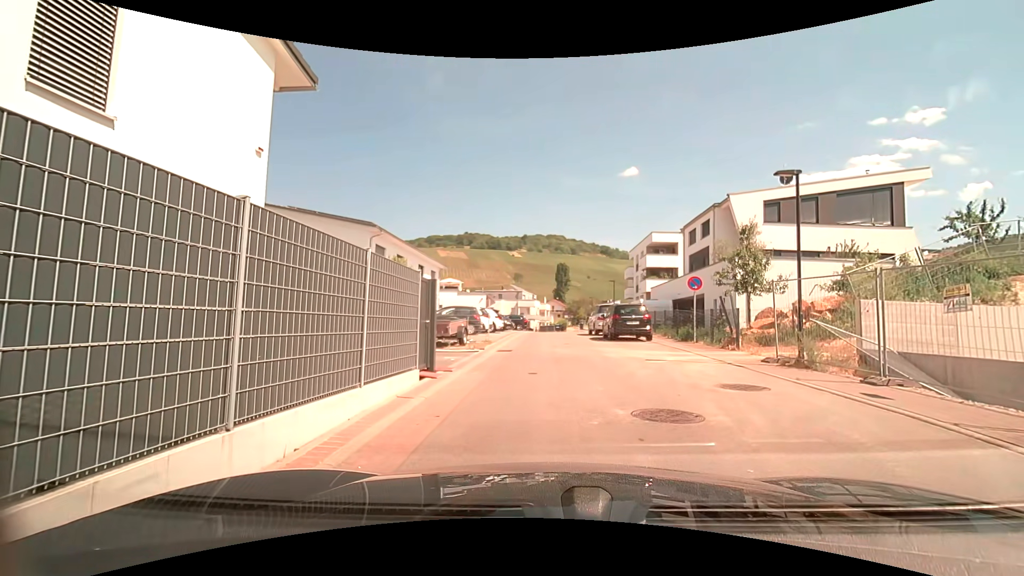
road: residential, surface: asphalt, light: Day
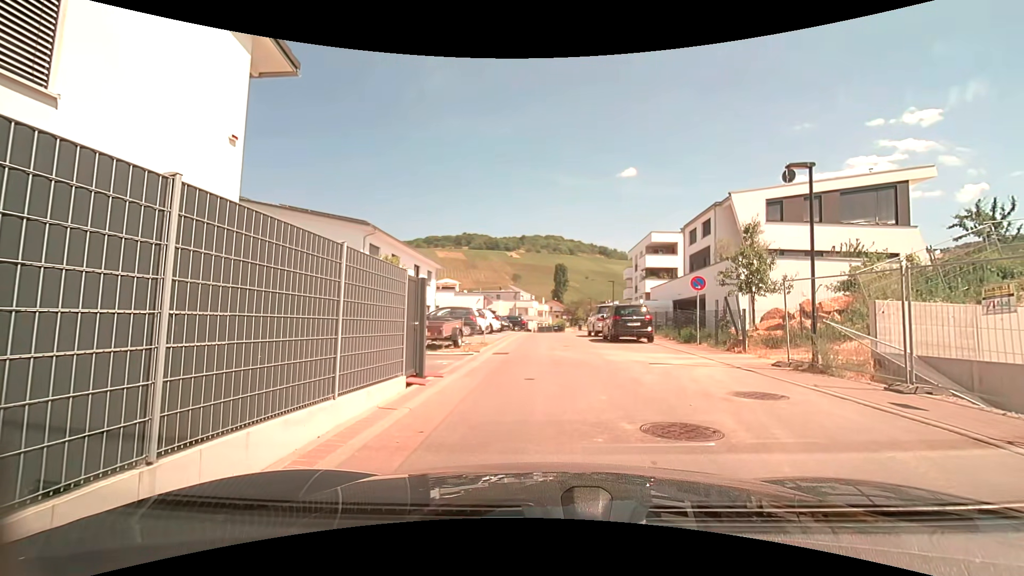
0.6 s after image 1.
(0.0, +0.7) m; 0°
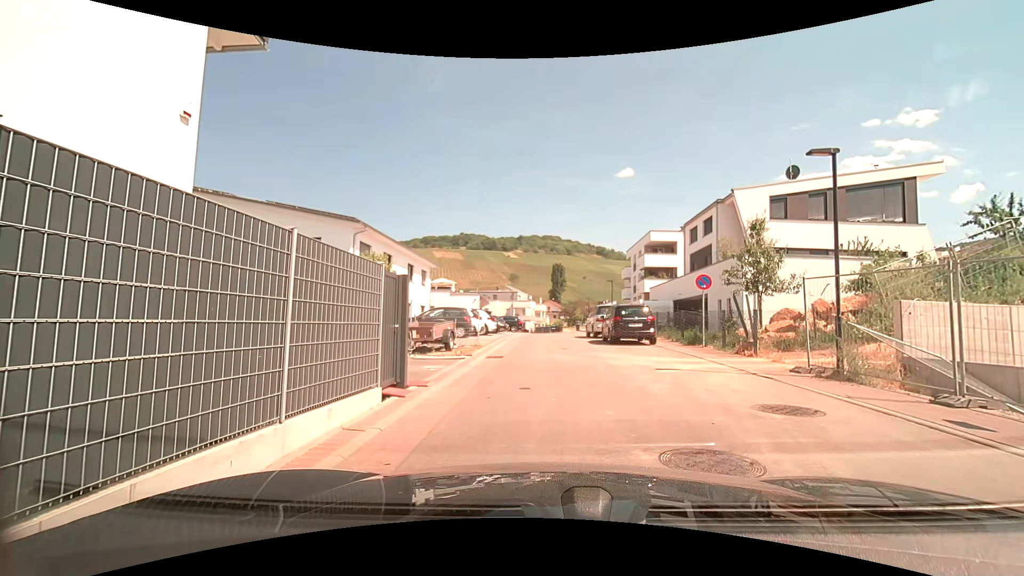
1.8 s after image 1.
(0.0, +1.0) m; 0°
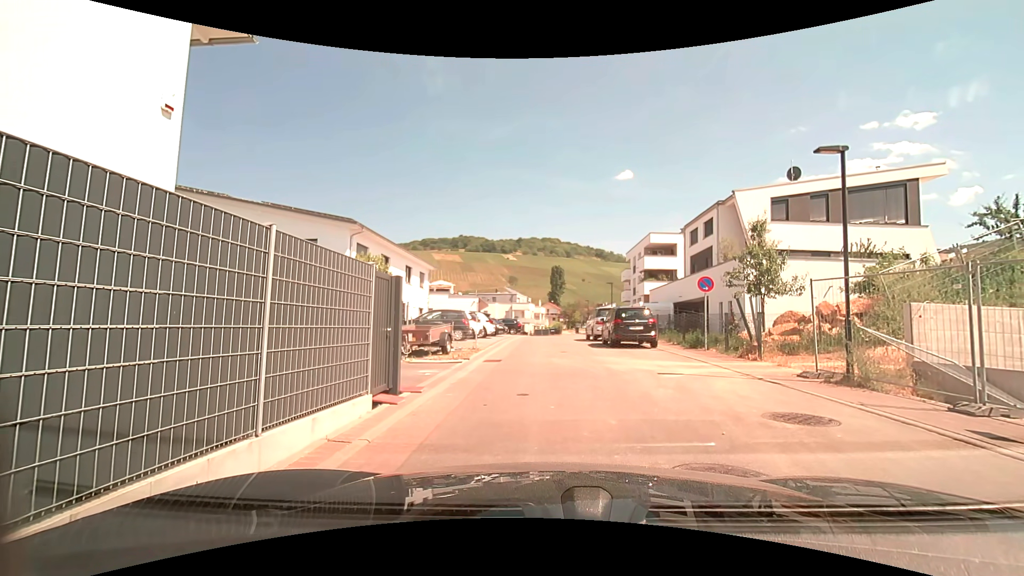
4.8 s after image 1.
(0.0, +0.4) m; 0°
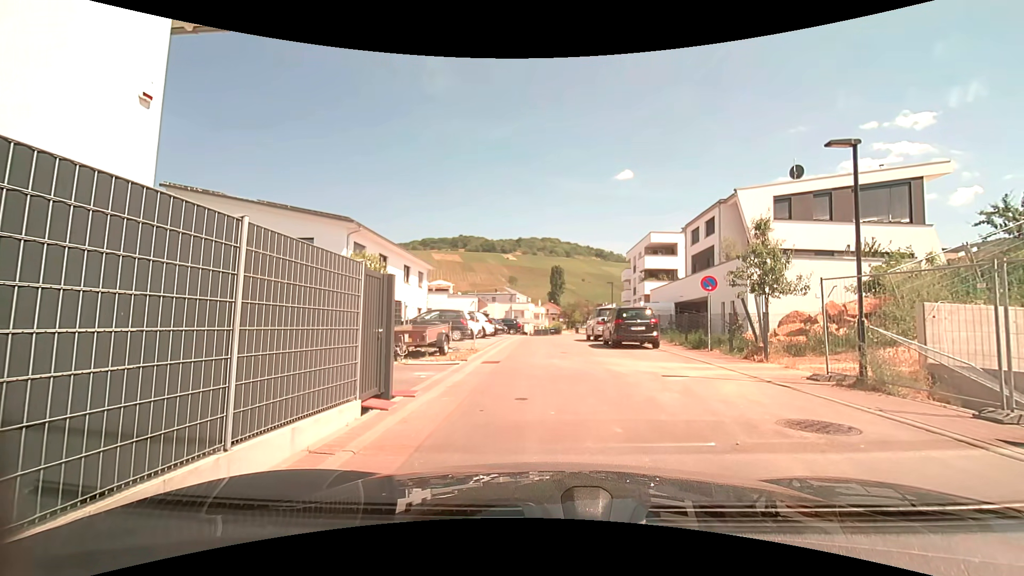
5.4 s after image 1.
(0.0, +0.4) m; 0°
